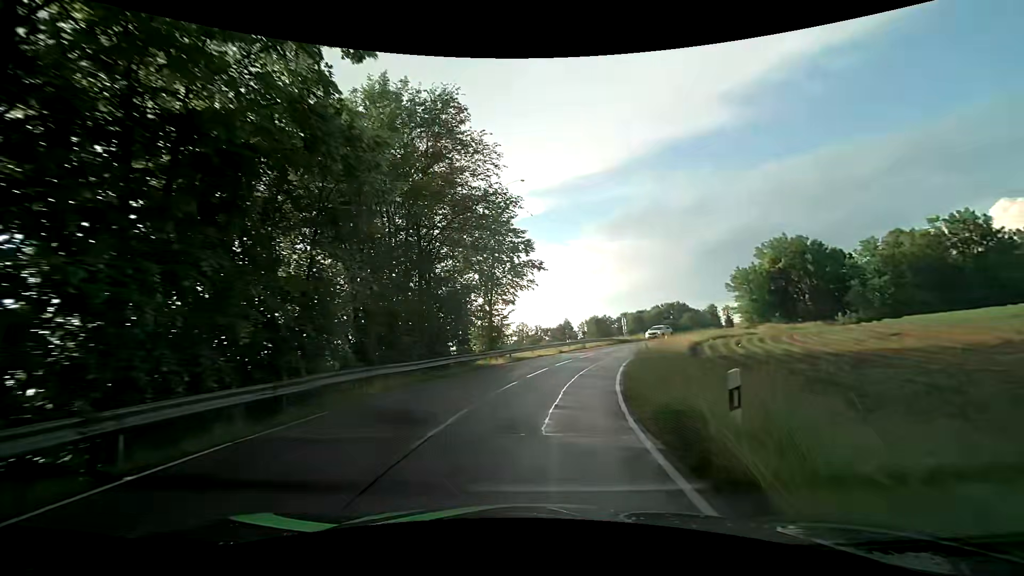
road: tertiary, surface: asphalt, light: Day
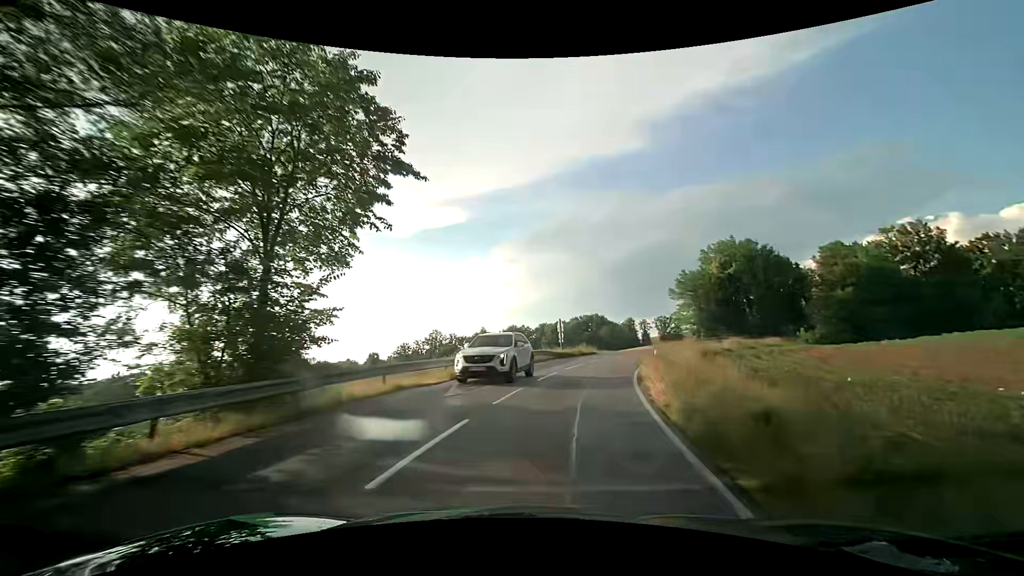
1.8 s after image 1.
(+1.6, +18.9) m; +9°
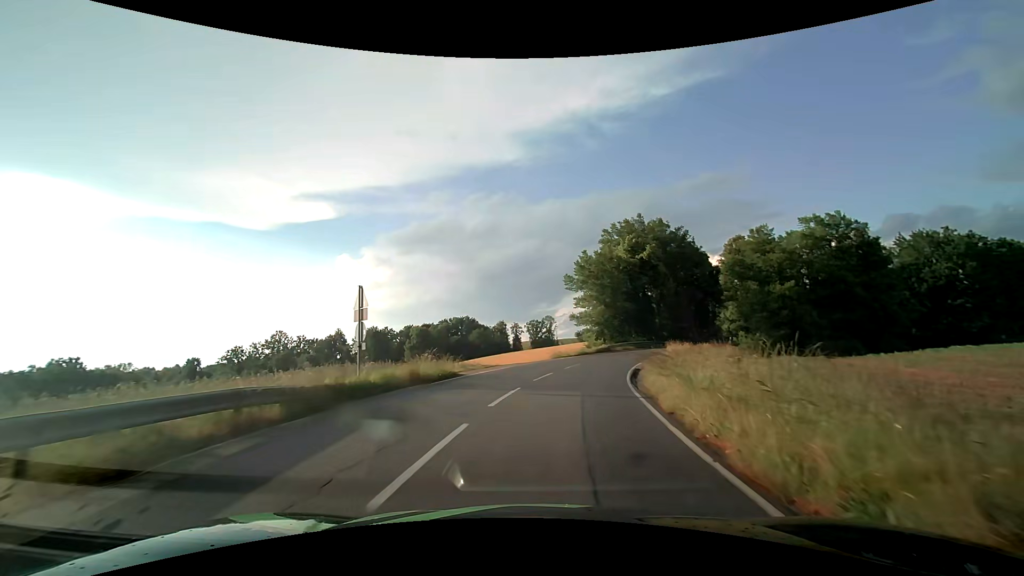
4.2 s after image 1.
(+3.0, +24.6) m; +15°
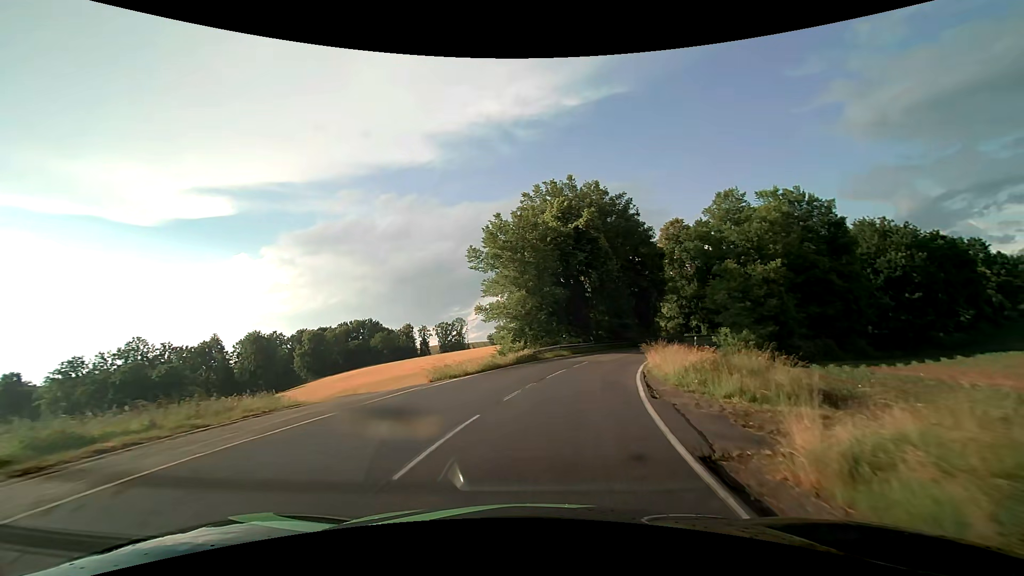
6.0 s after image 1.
(+1.8, +18.4) m; +10°
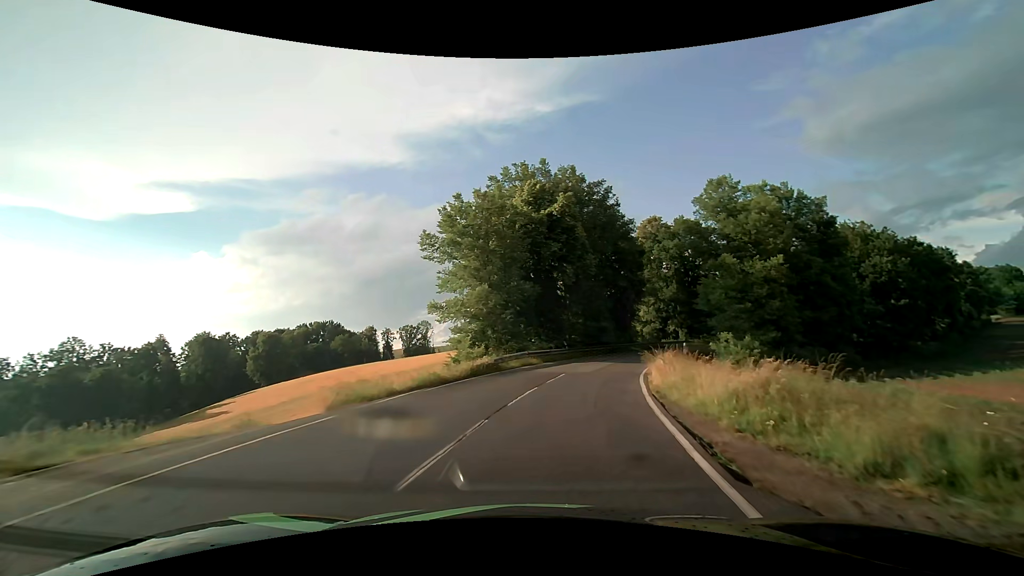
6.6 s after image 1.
(+0.2, +6.2) m; +4°
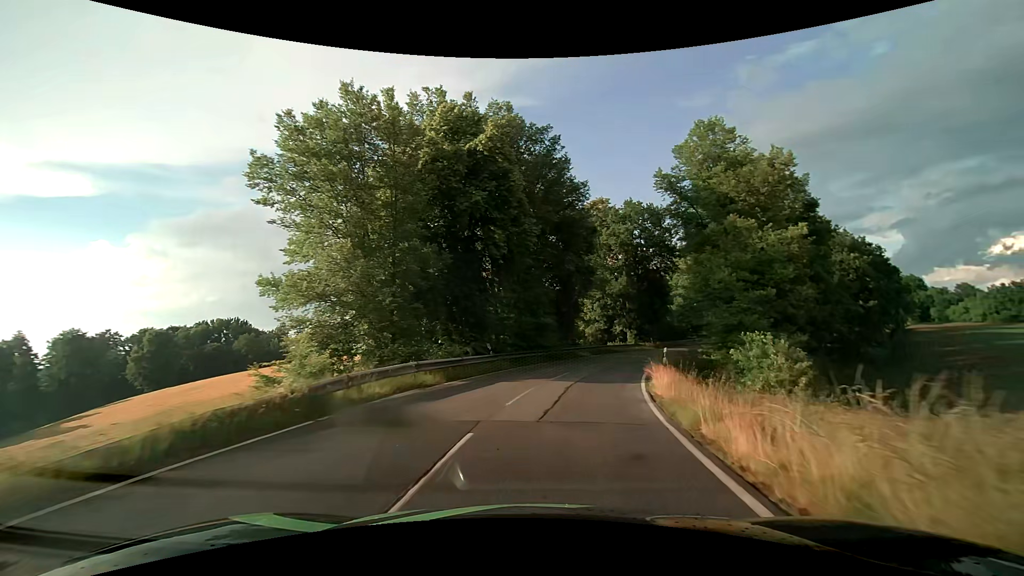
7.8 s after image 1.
(+0.9, +12.5) m; +8°
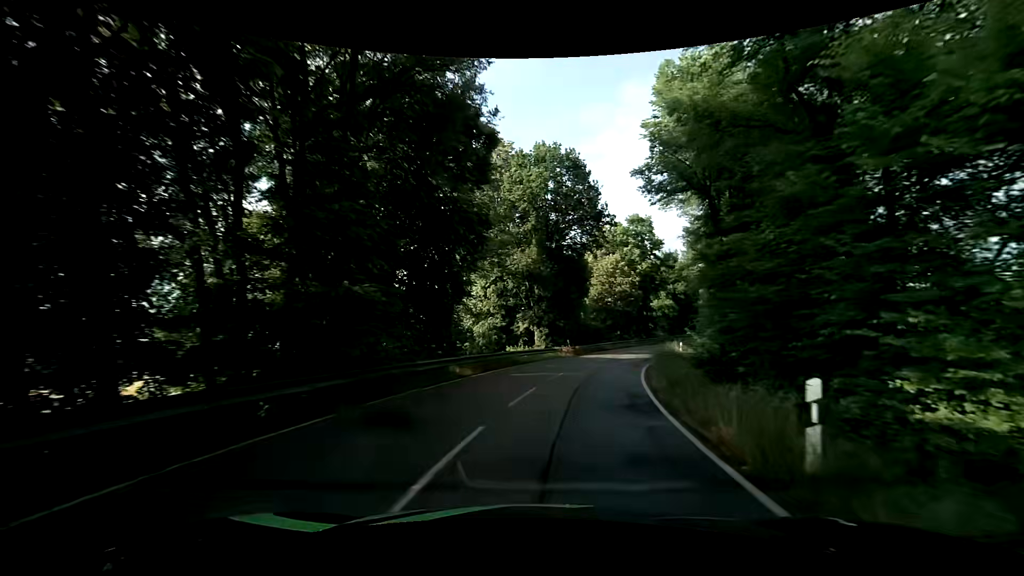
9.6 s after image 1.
(+2.0, +19.1) m; +12°
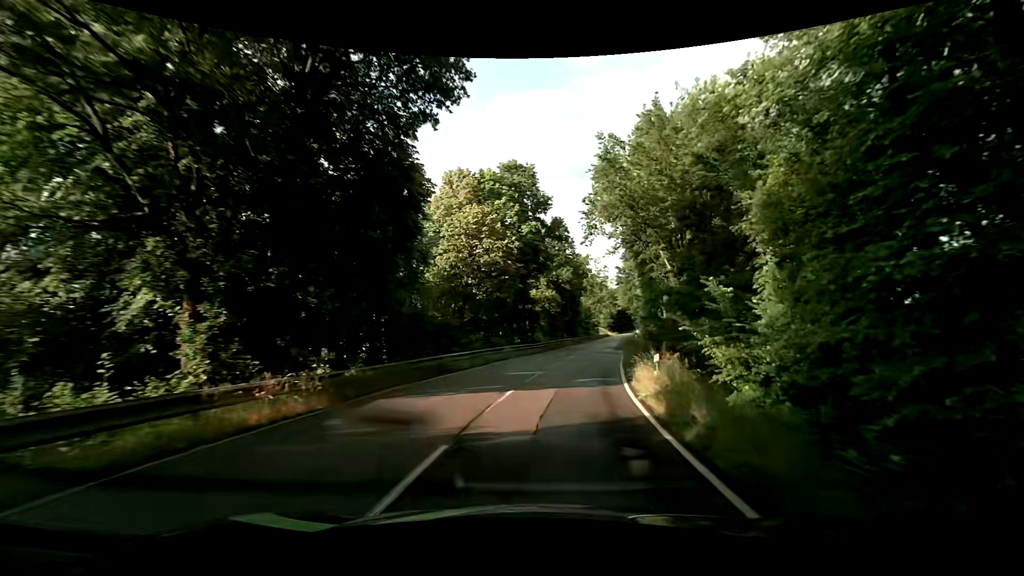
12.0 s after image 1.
(+3.7, +26.3) m; +15°
(0, +10) (+2, +20) (+4, +30) (+6, +40) (+8, +49) (+10, +59) (+12, +69) (+15, +79) (+17, +88) (+19, +98) m
